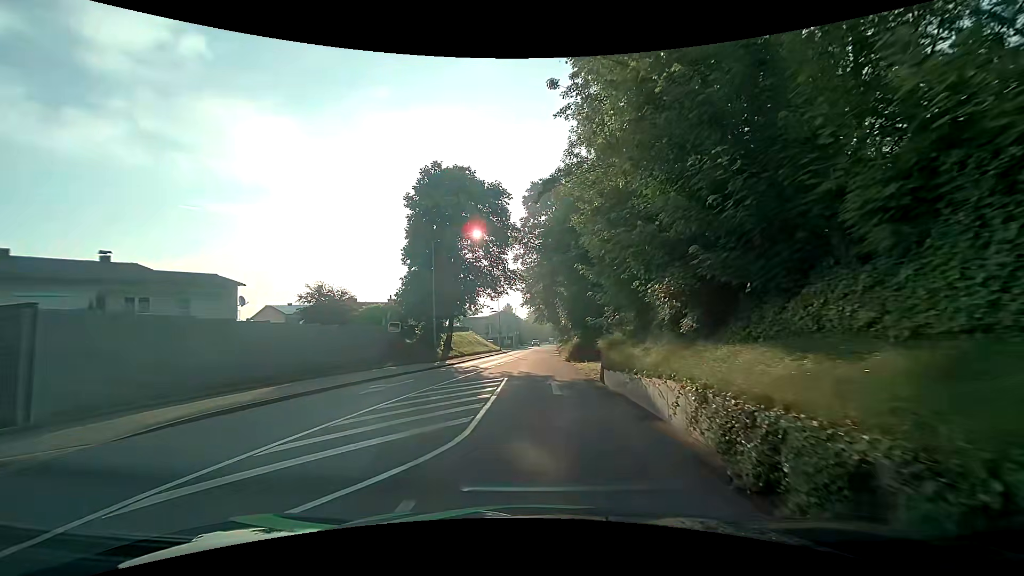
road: tertiary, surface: asphalt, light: Day
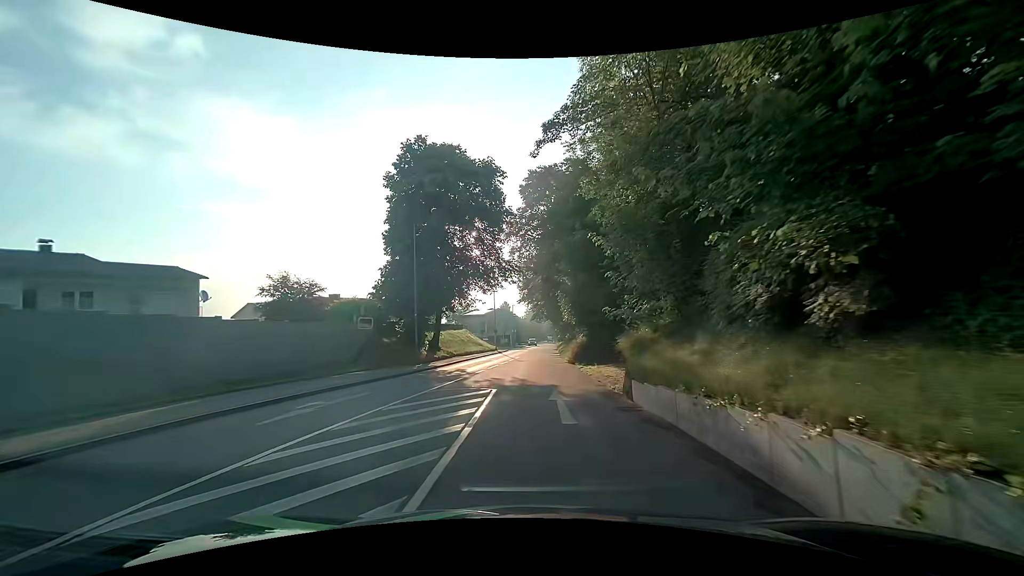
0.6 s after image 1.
(-0.1, +4.6) m; -2°
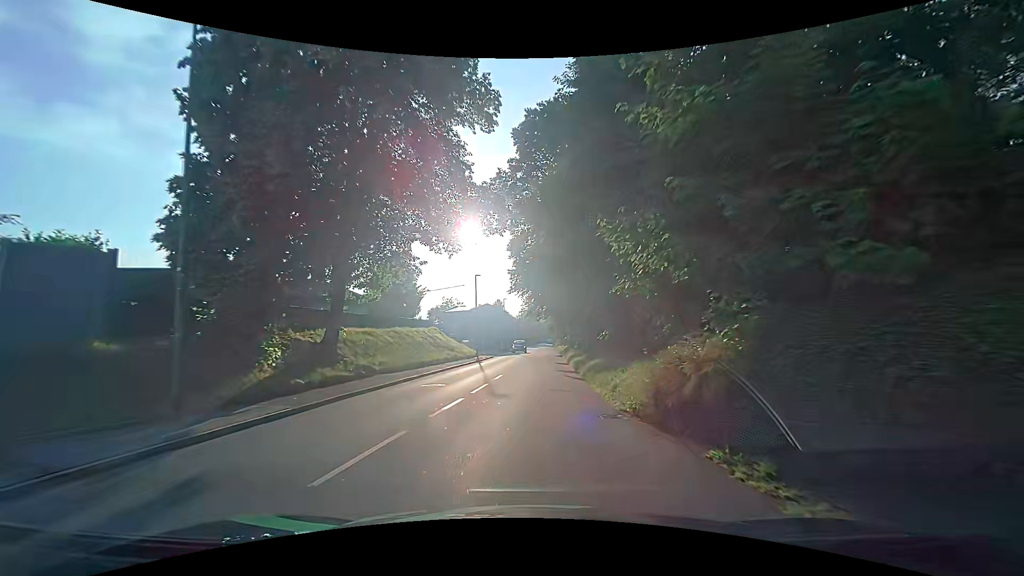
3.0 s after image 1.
(-0.2, +18.8) m; 0°
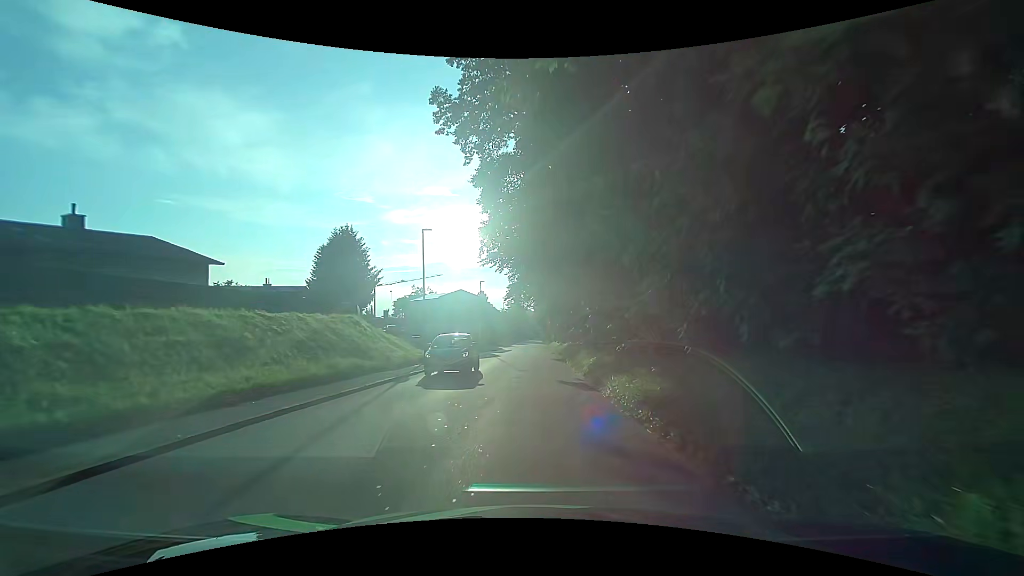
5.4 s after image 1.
(+0.3, +19.3) m; +3°
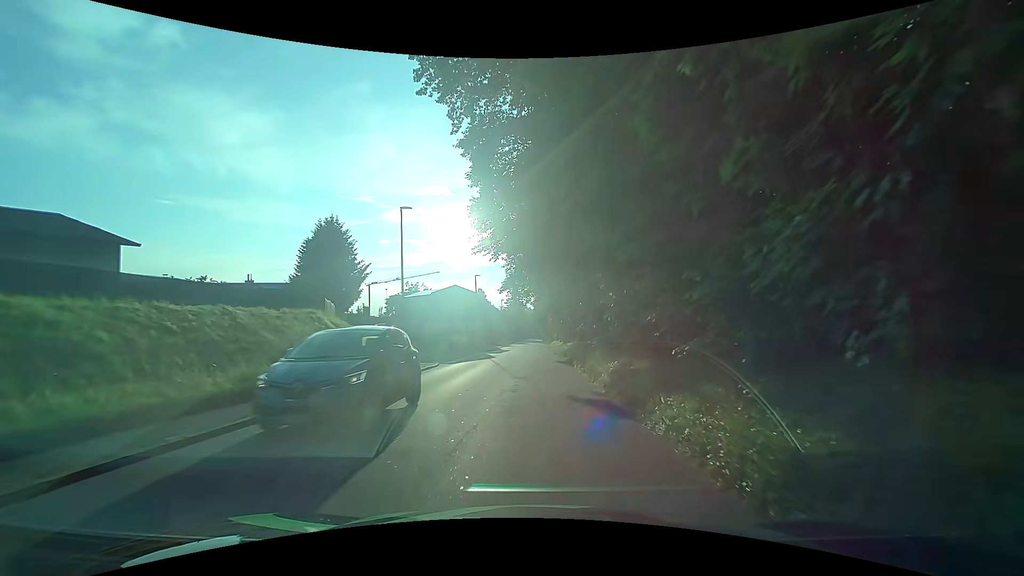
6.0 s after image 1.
(-0.2, +4.9) m; -2°
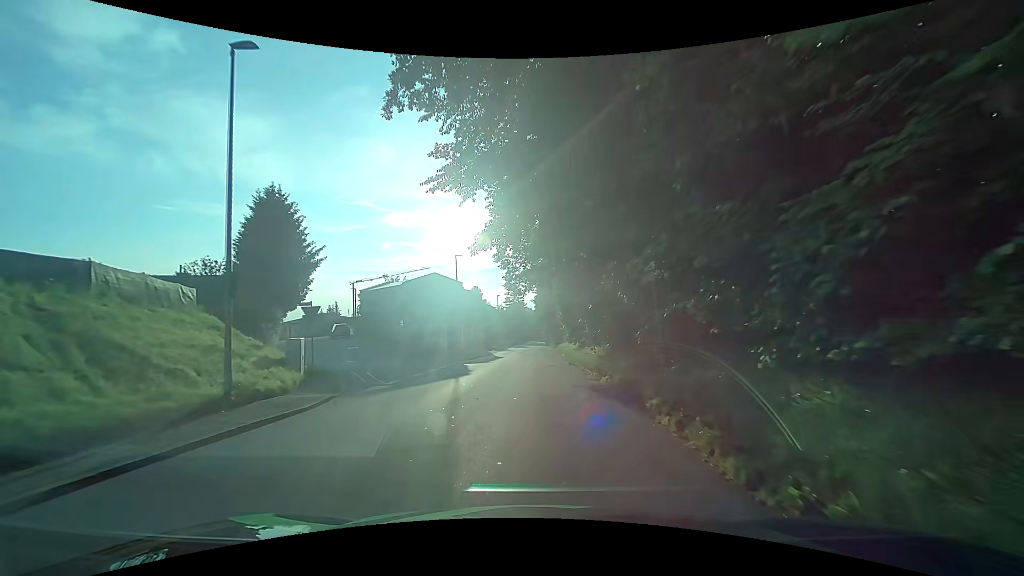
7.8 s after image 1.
(-0.2, +14.6) m; -1°
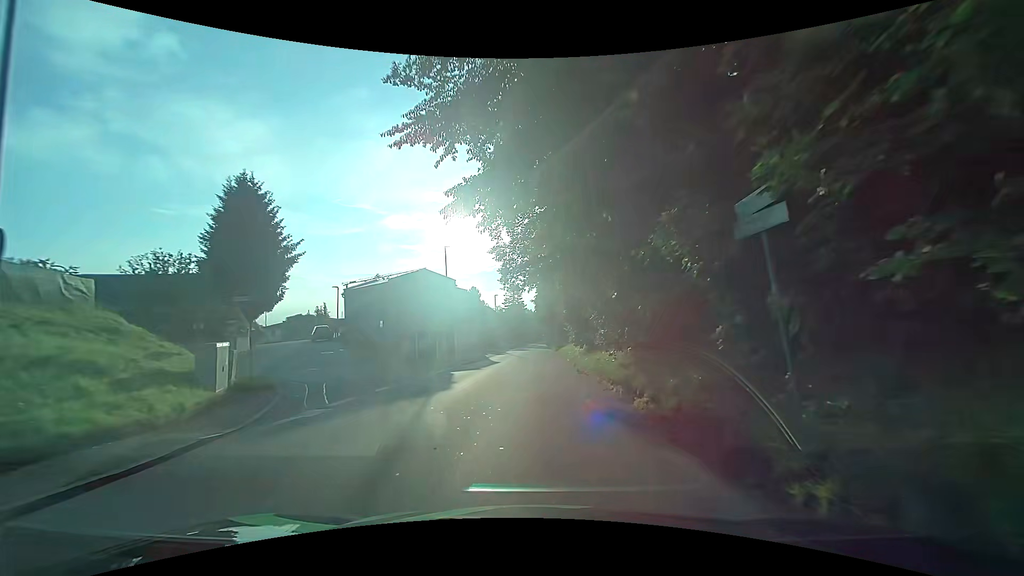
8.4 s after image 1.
(+0.1, +4.8) m; 0°
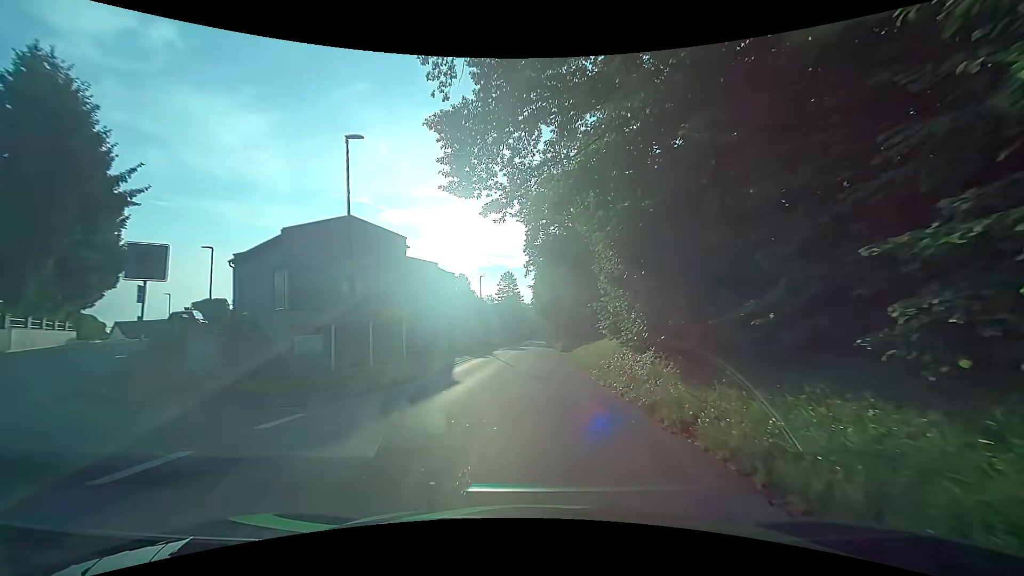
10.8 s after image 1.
(0.0, +18.8) m; +1°
(0, +10) (0, +20) (0, +30) (0, +40) (0, +50) (0, +60) (0, +70) (0, +80) (0, +90) (0, +100) m
